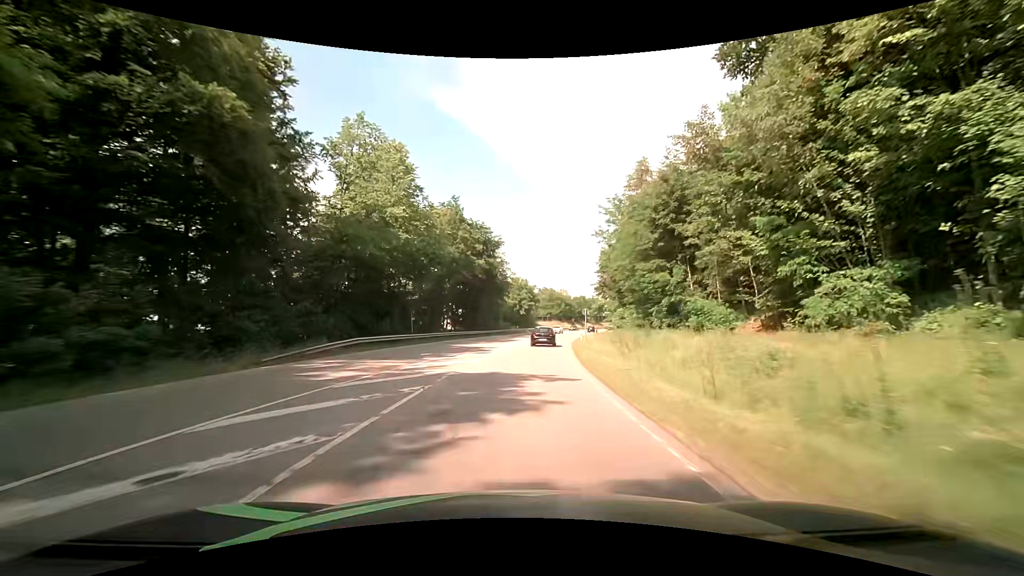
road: secondary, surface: asphalt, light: Day
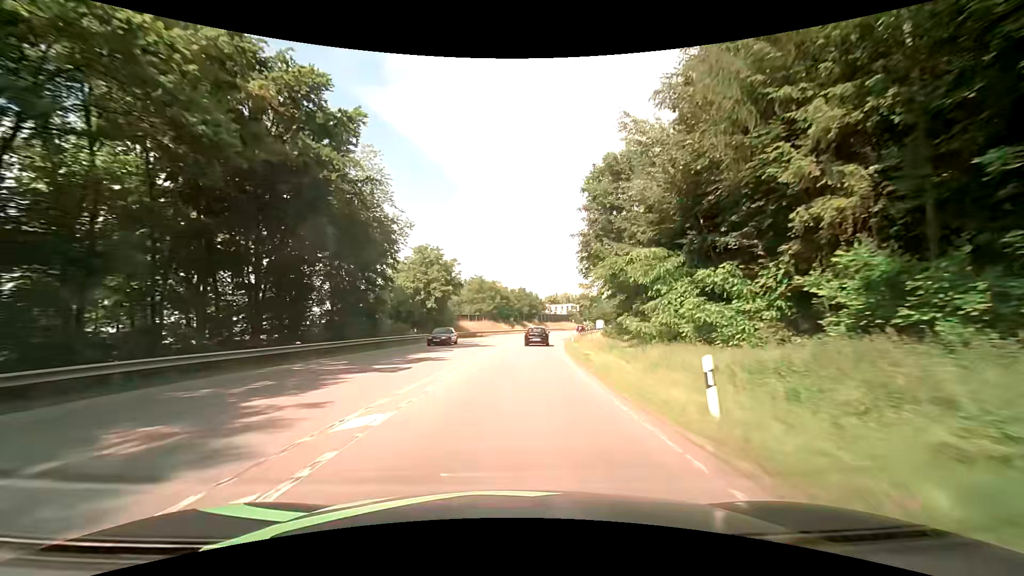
(+3.1, +44.3) m; +7°
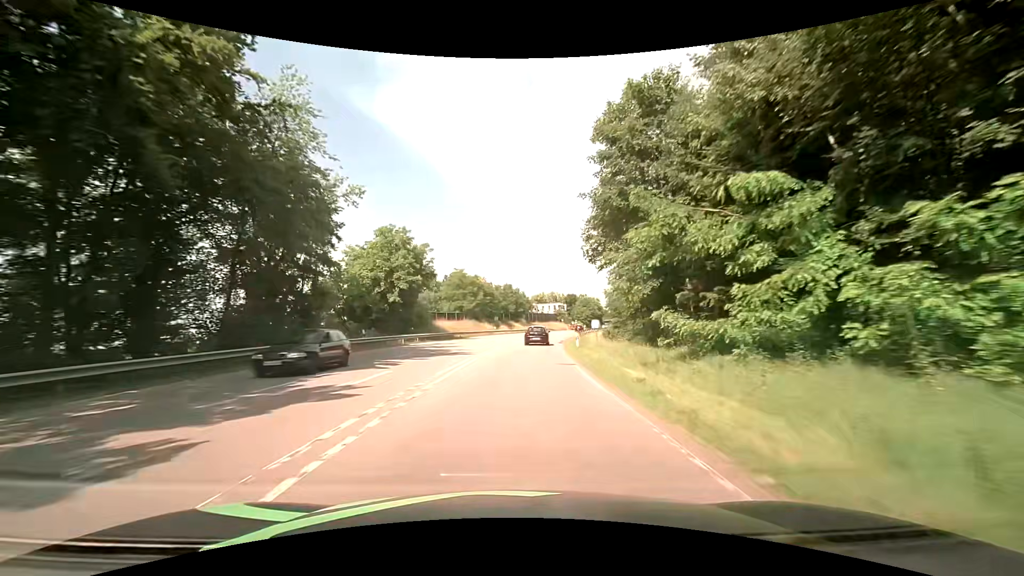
(+0.3, +11.3) m; +2°
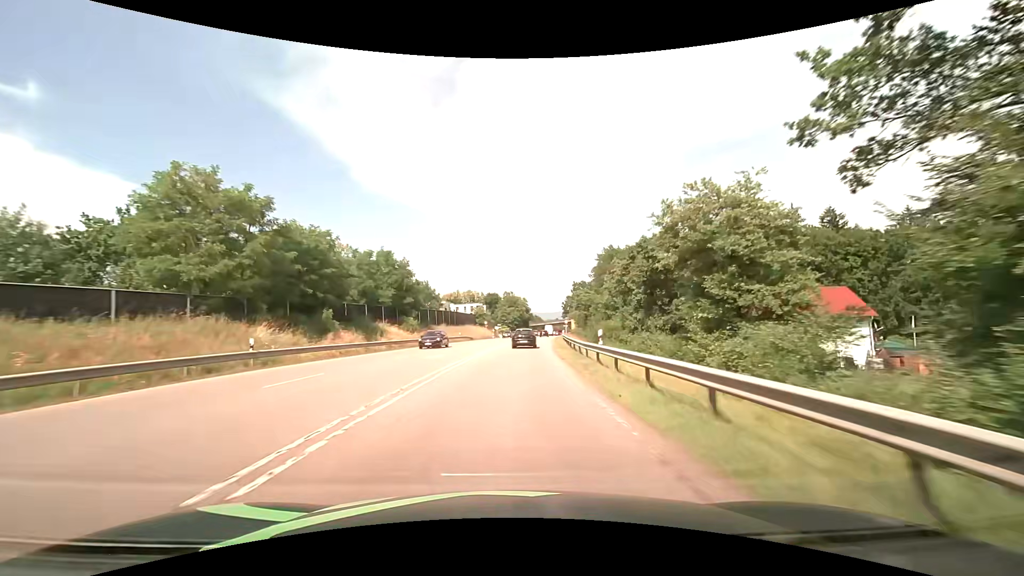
(+5.0, +57.3) m; +10°
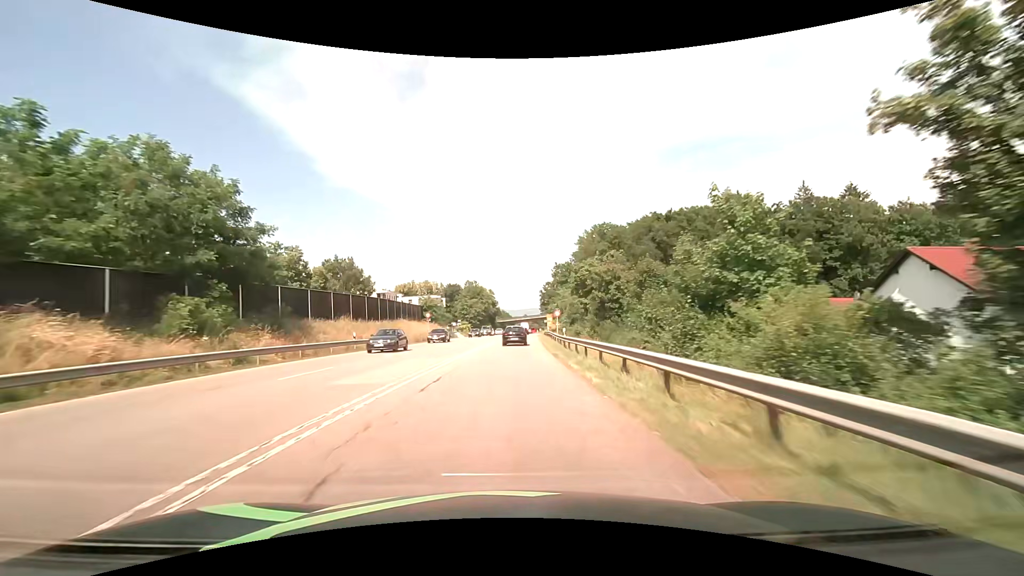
(+1.5, +34.3) m; +4°
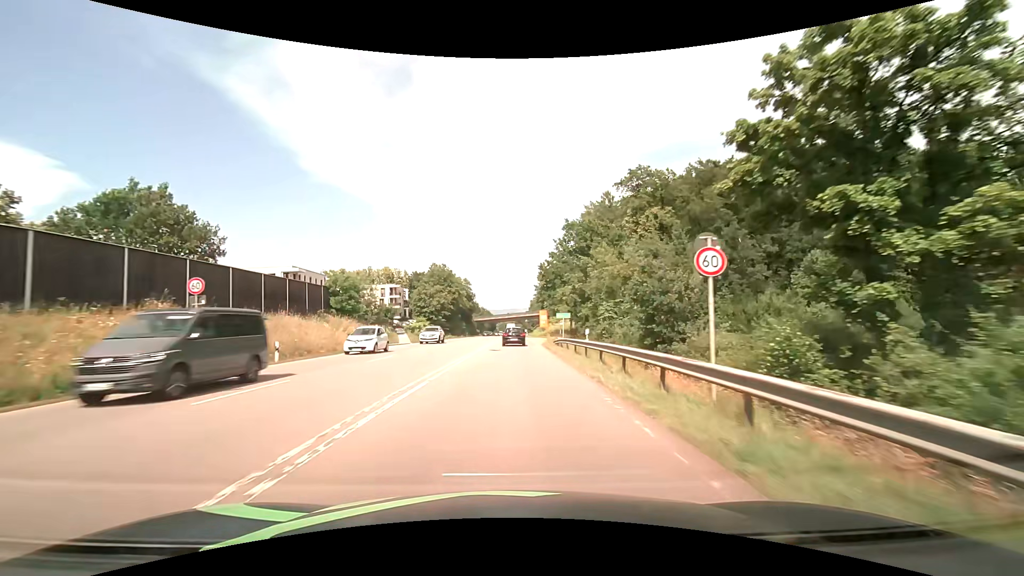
(+0.8, +42.6) m; +2°
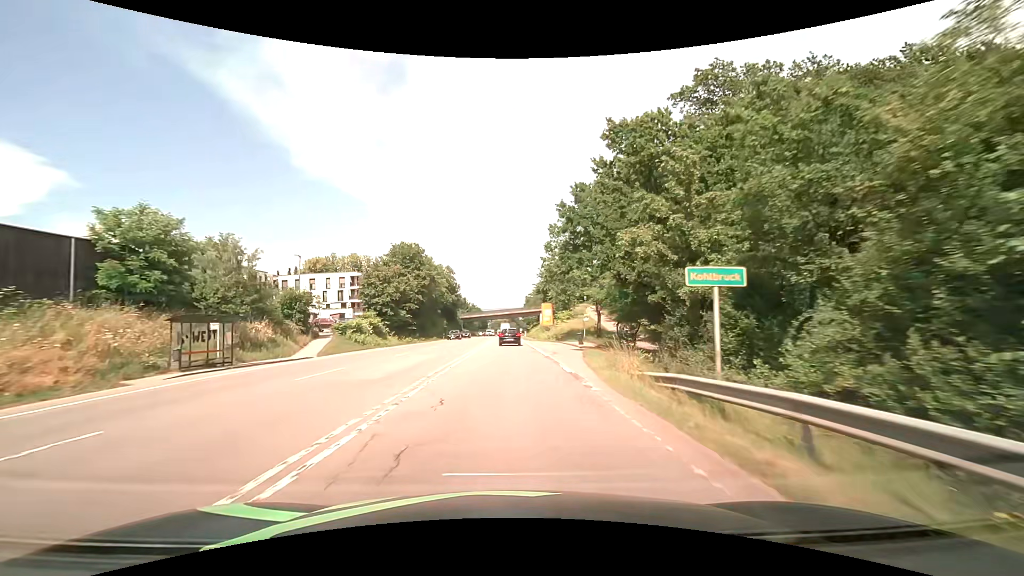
(+0.3, +29.3) m; +1°
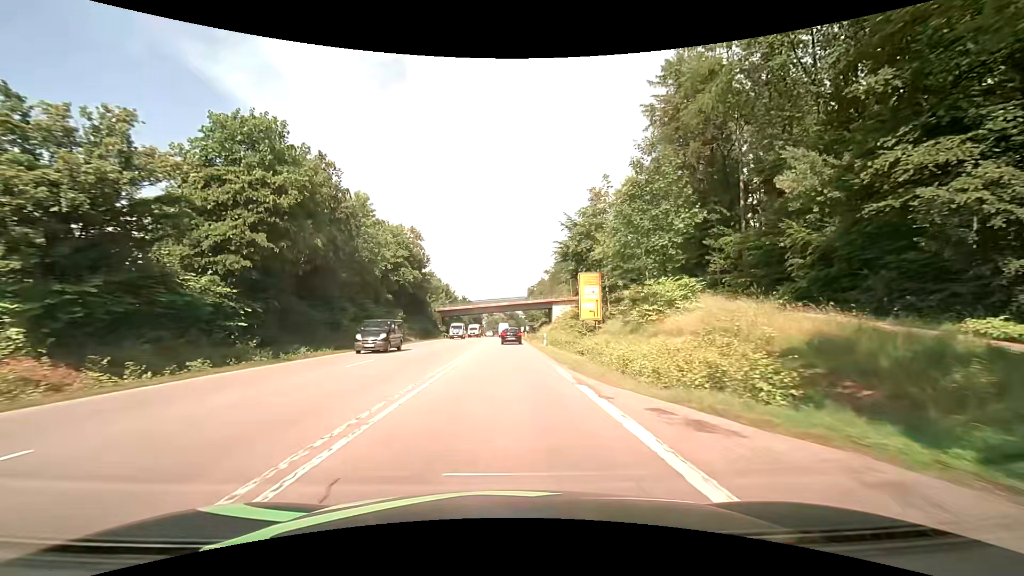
(+0.1, +46.9) m; 0°
(0, +10) (0, +20) (0, +30) (0, +40) (0, +50) (0, +60) (0, +70) (0, +80) (0, +90) (0, +100) m
